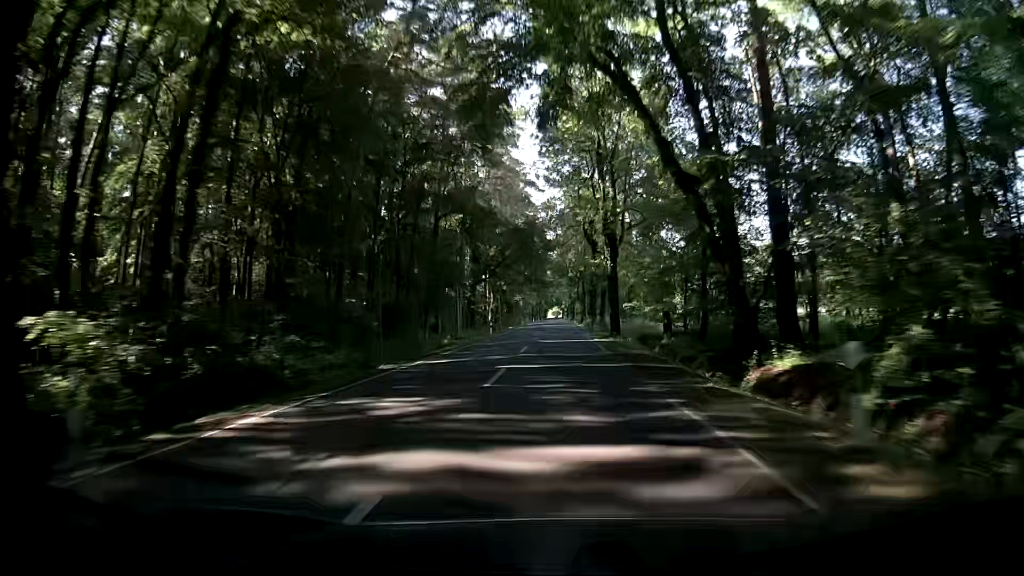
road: secondary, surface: asphalt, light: Day
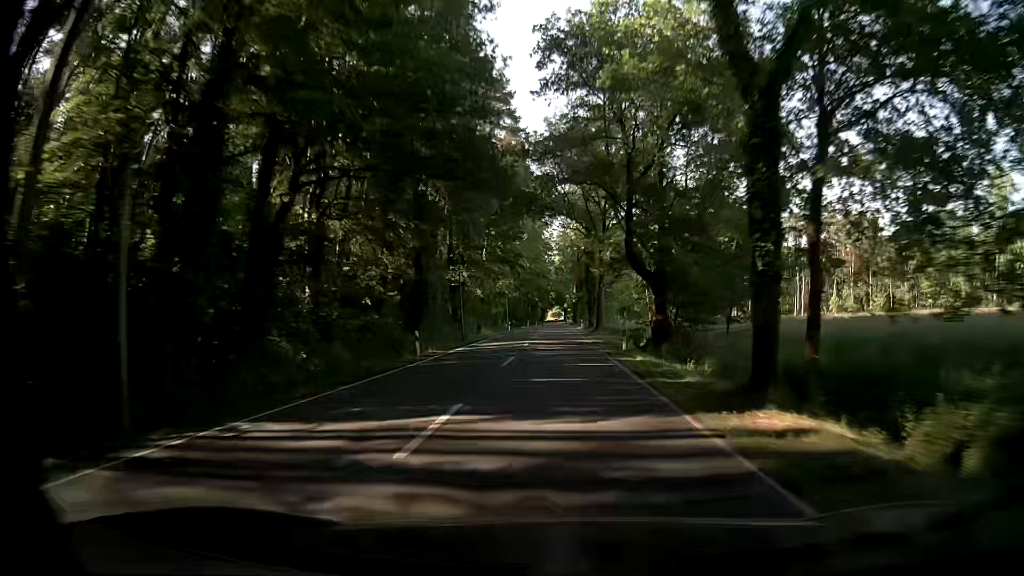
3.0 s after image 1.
(+0.7, +79.2) m; 0°
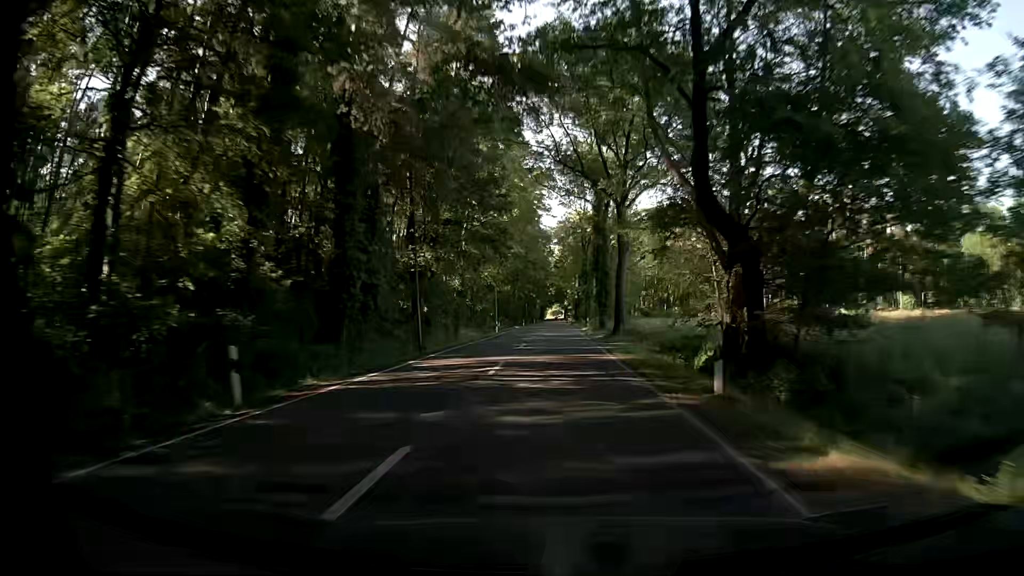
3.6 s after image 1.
(+0.1, +15.9) m; 0°
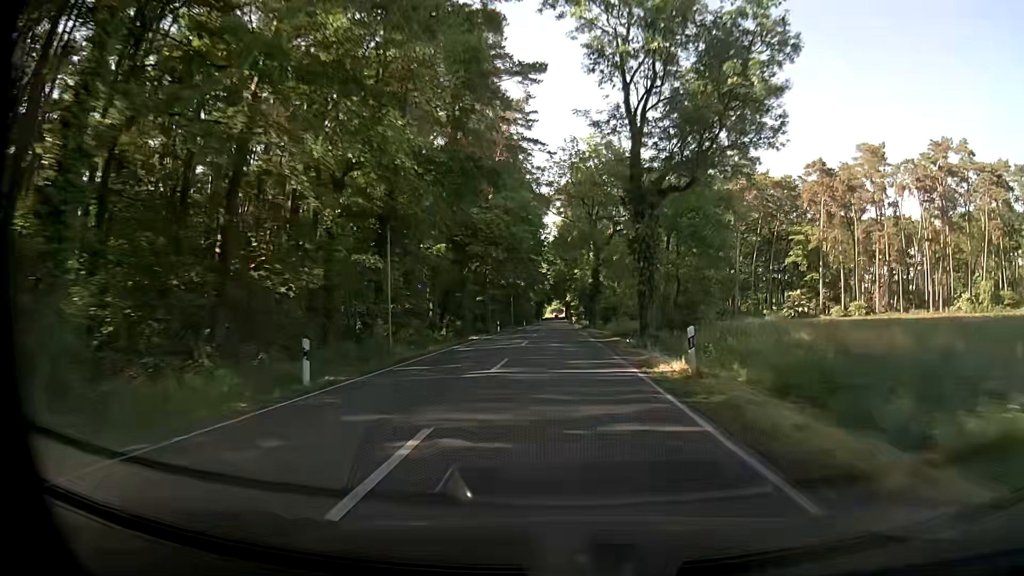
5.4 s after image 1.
(0.0, +47.6) m; 0°
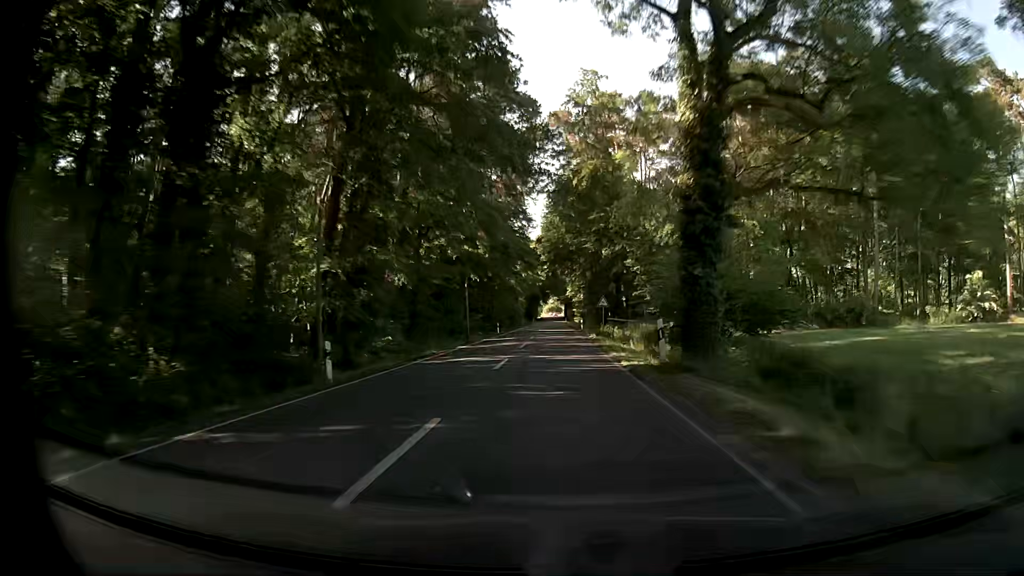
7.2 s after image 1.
(-0.3, +47.6) m; 0°
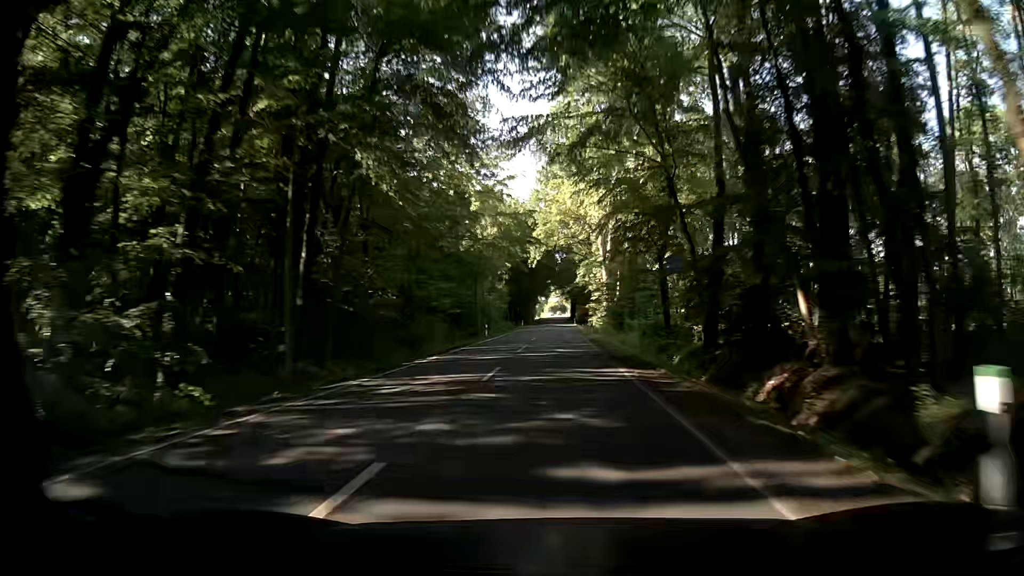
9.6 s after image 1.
(-0.7, +63.5) m; -2°
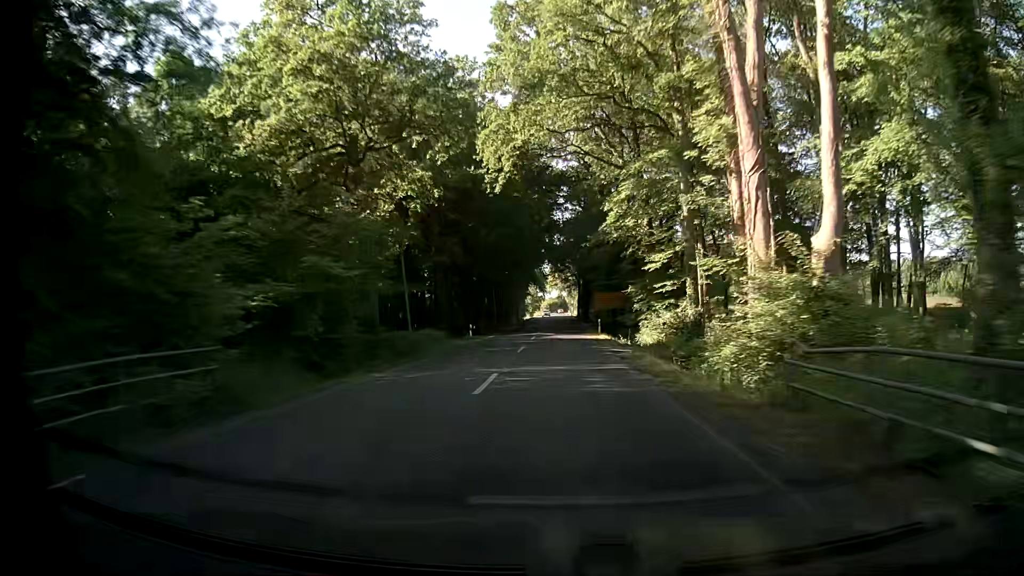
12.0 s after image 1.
(+0.8, +63.4) m; +1°
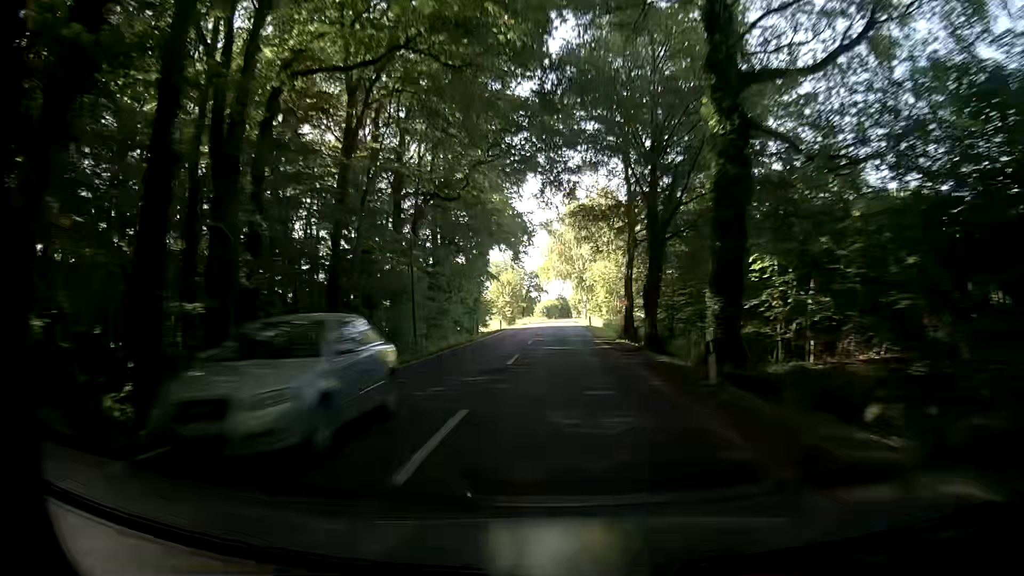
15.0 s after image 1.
(+0.2, +79.0) m; 0°
(0, +10) (0, +20) (0, +30) (0, +40) (0, +50) (0, +60) (0, +70) (+1, +80) (+1, +90) (+1, +100) m
